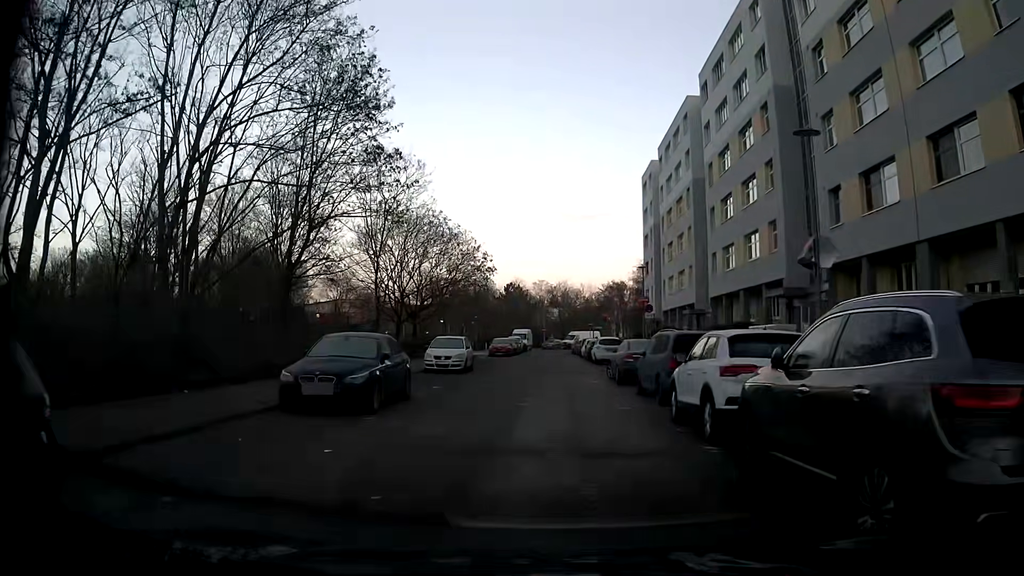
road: residential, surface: asphalt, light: Day
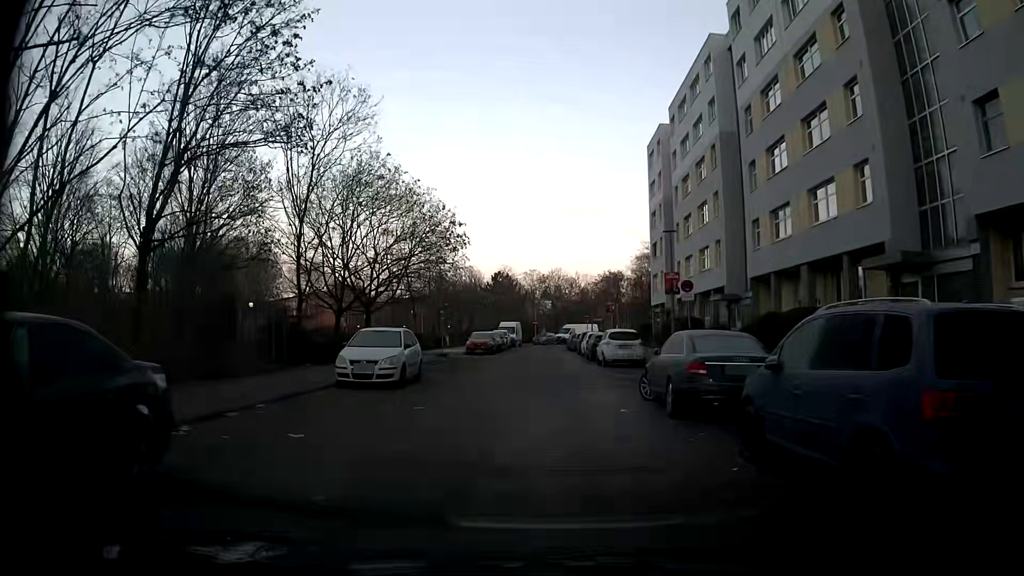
(-0.1, +10.4) m; 0°
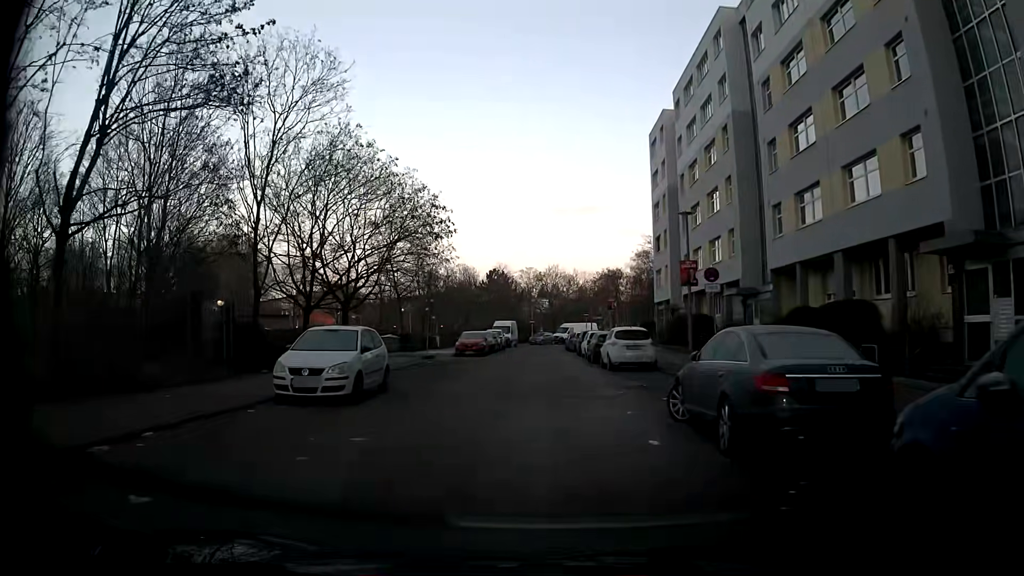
(0.0, +3.7) m; -1°
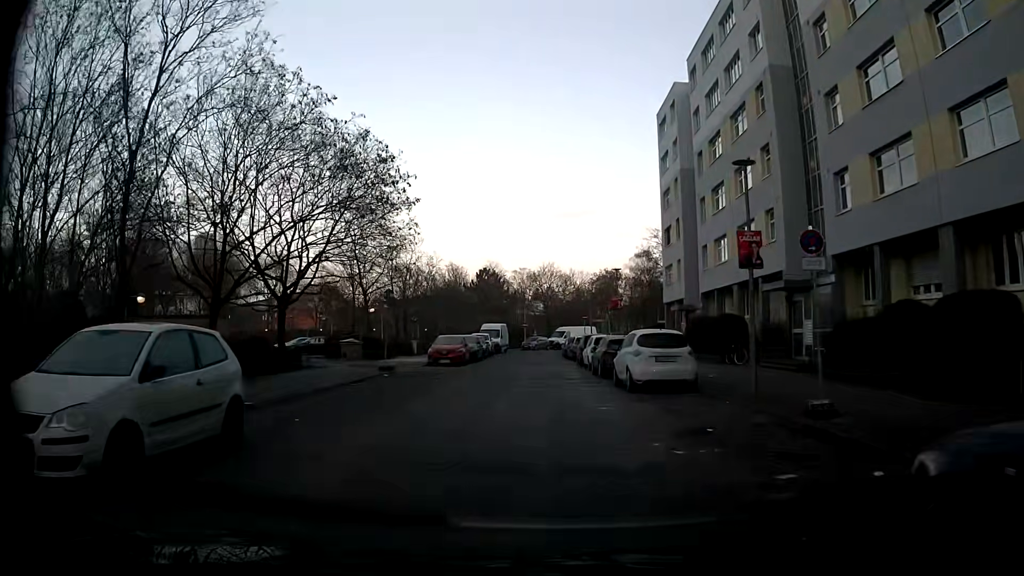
(+0.1, +7.4) m; +1°
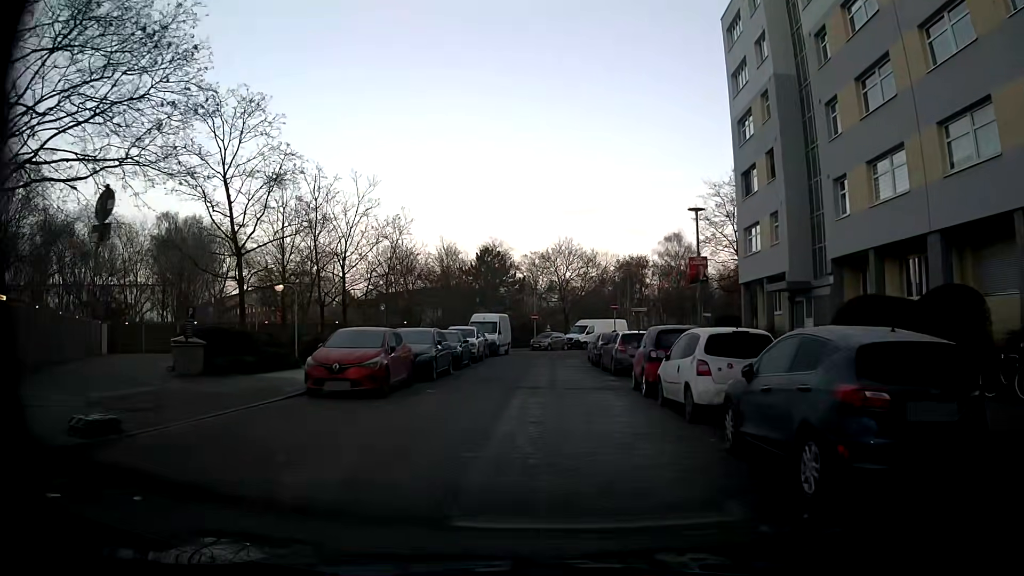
(-0.3, +17.9) m; -2°
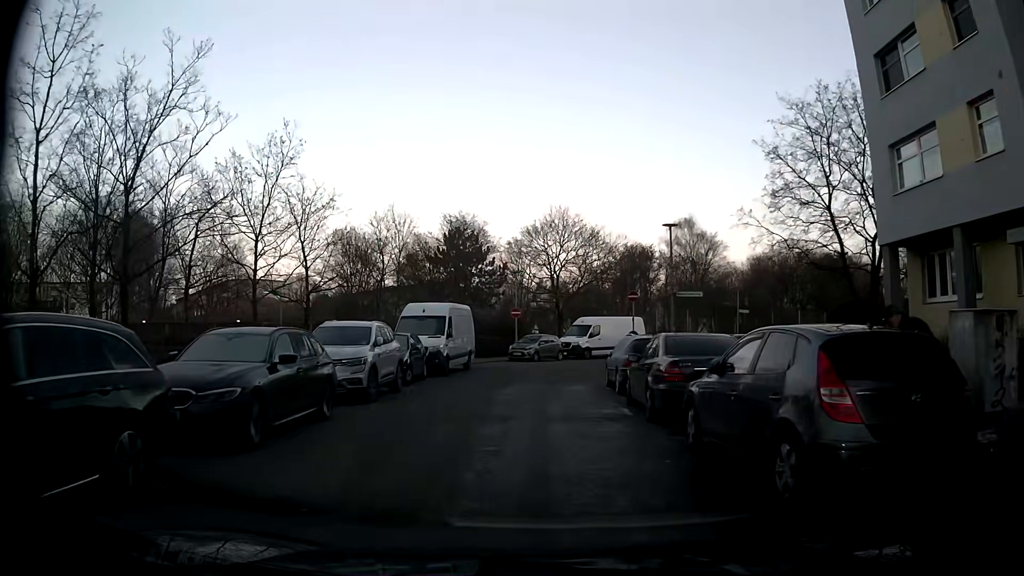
(+0.3, +17.0) m; +2°
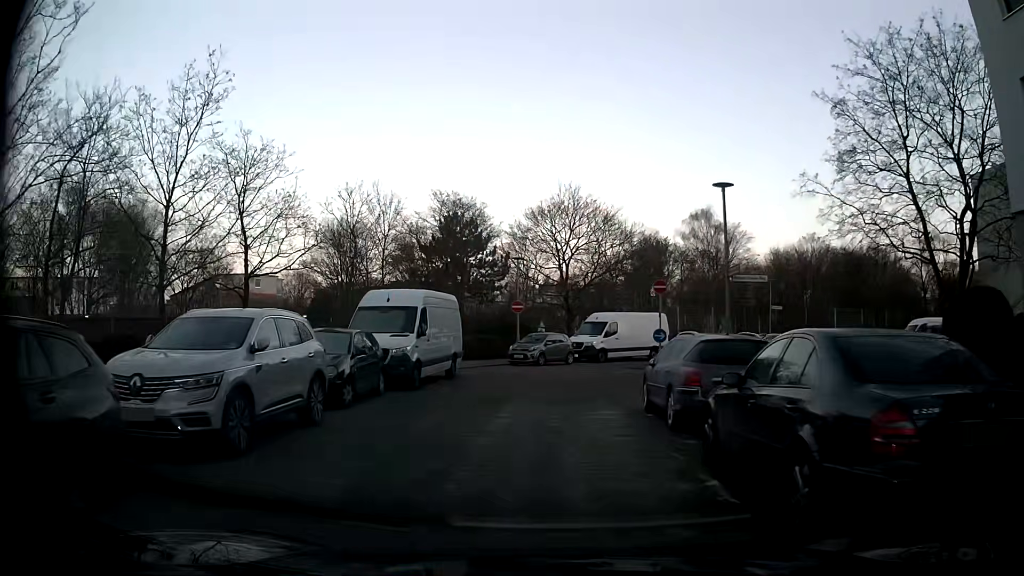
(-0.1, +6.4) m; 0°
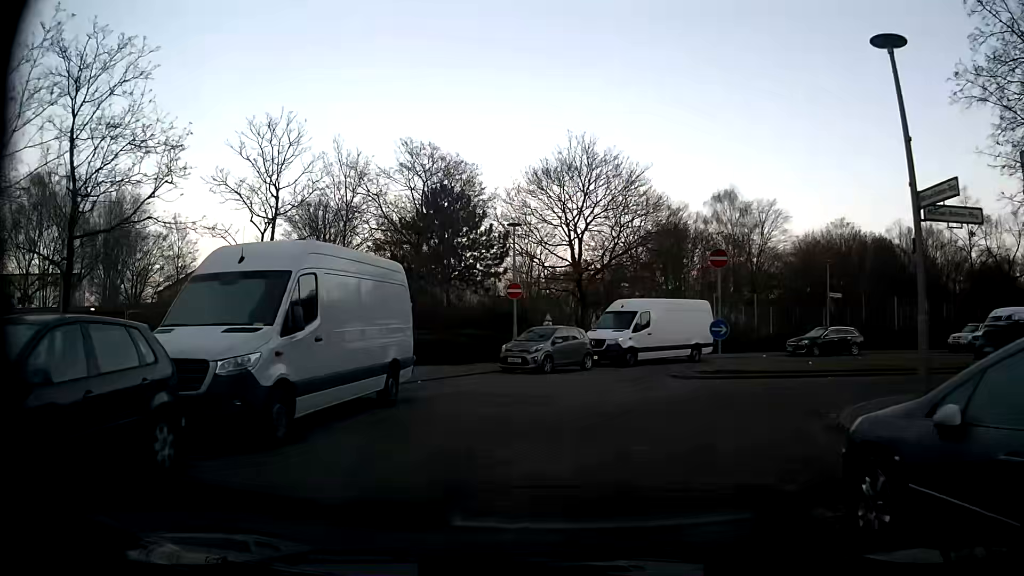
(-0.3, +9.1) m; -1°
